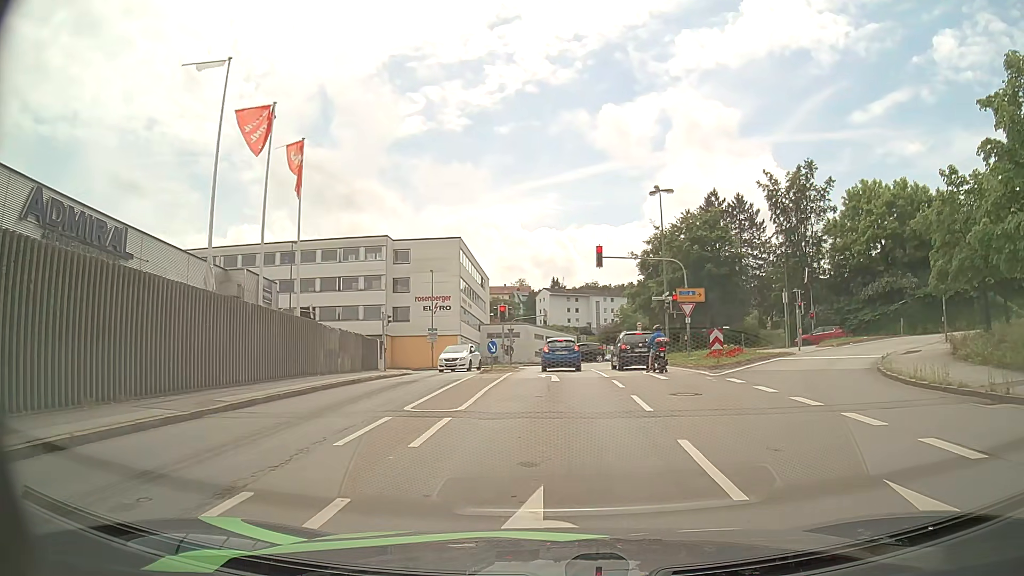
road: tertiary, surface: asphalt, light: Day
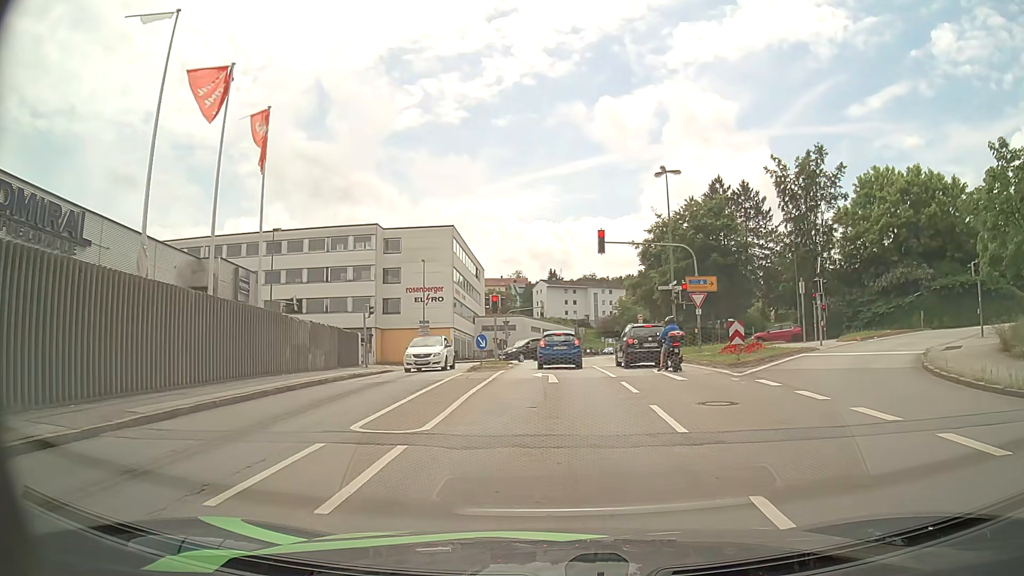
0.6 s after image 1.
(0.0, +3.2) m; -1°
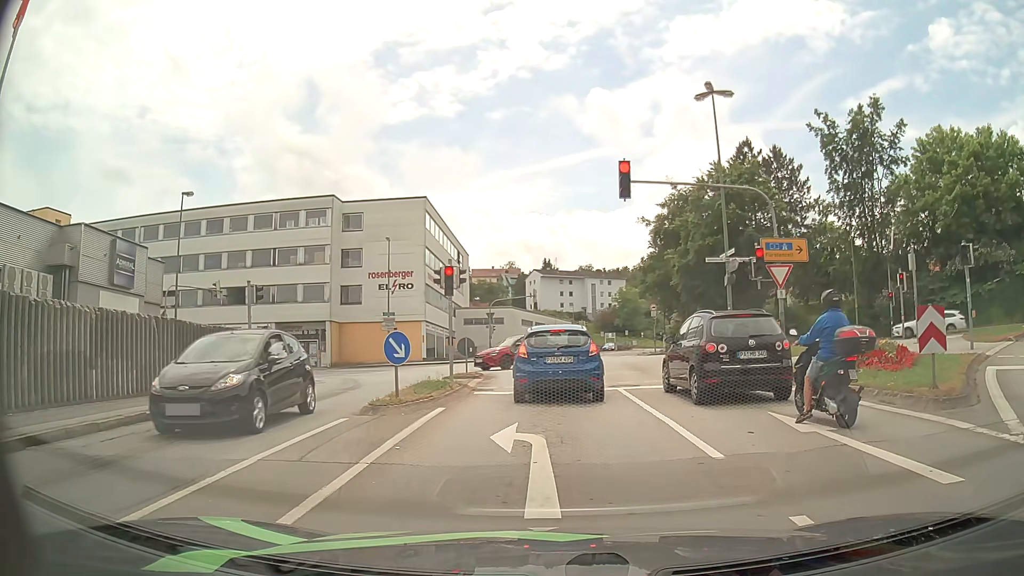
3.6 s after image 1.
(+0.1, +12.5) m; +1°
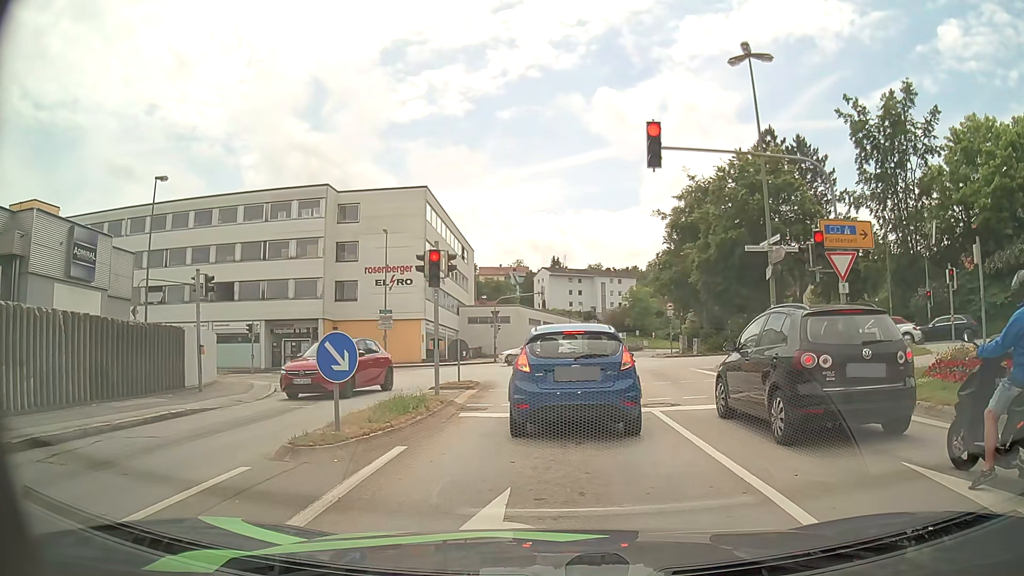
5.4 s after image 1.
(-0.1, +3.8) m; -2°
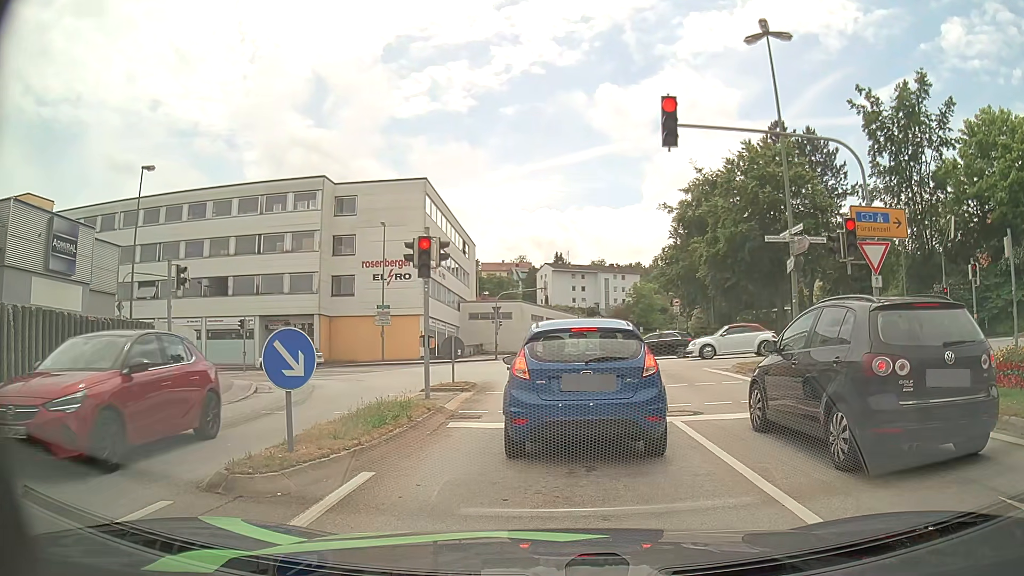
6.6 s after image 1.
(0.0, +1.6) m; +1°
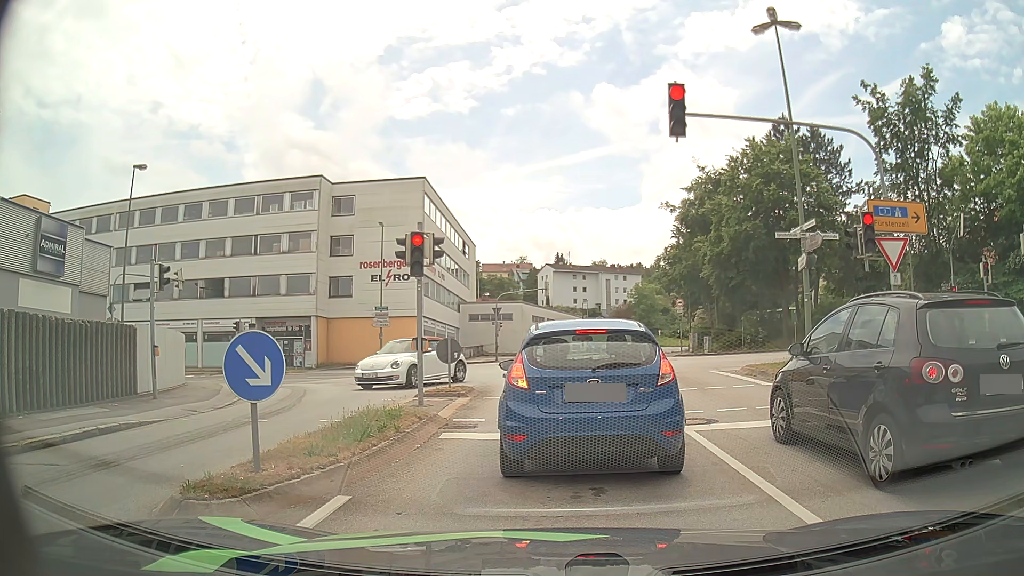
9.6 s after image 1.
(0.0, +0.9) m; 0°
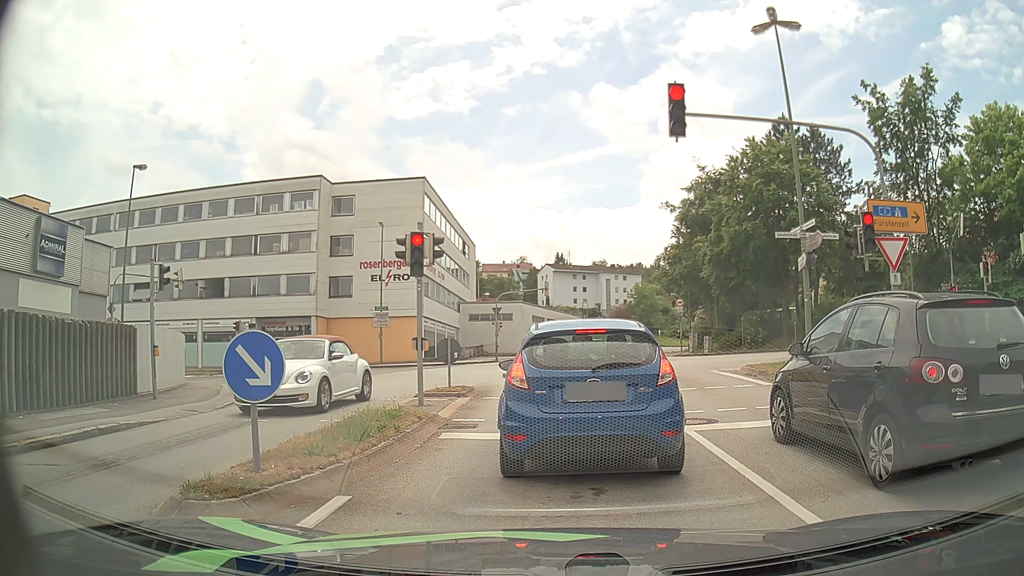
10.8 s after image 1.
(0.0, 0.0) m; 0°
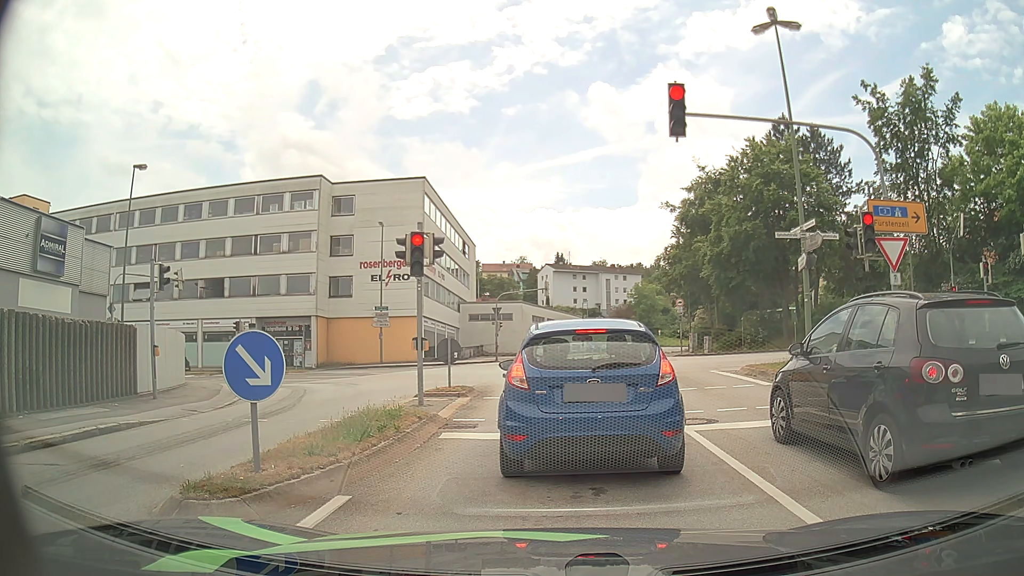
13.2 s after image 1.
(0.0, 0.0) m; 0°
(0, +10) (0, +20) (-1, +30) (-5, +39) (-14, +44) (-24, +45) (-34, +45) (-44, +45) (-54, +45) (-64, +45) m
